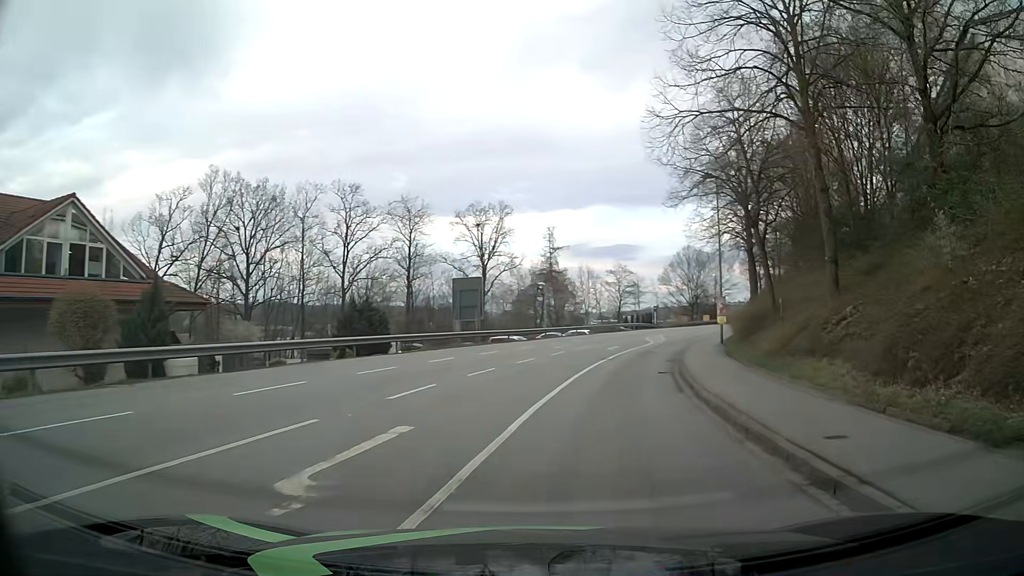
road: tertiary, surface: asphalt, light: Day
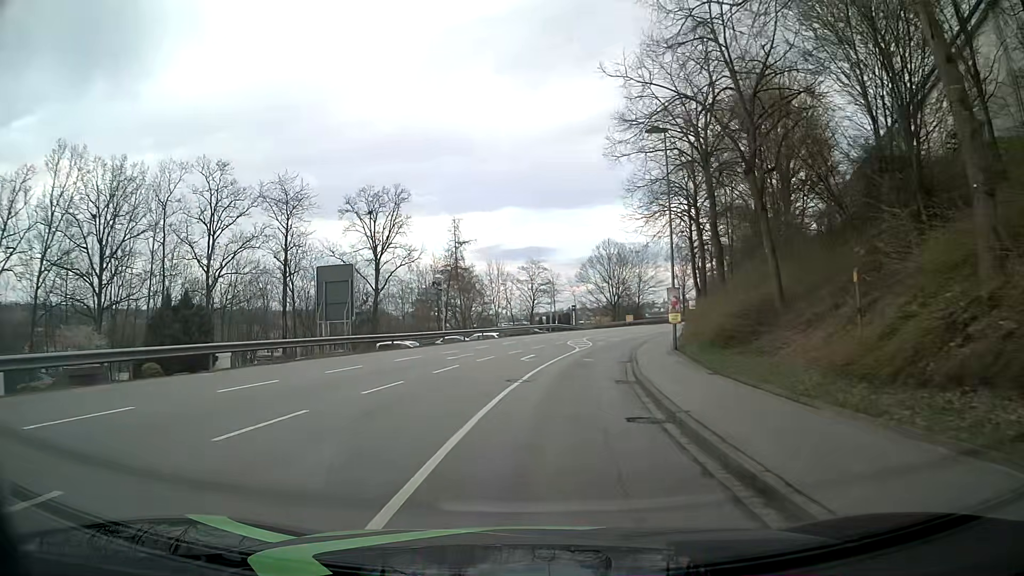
(+0.9, +10.6) m; +7°
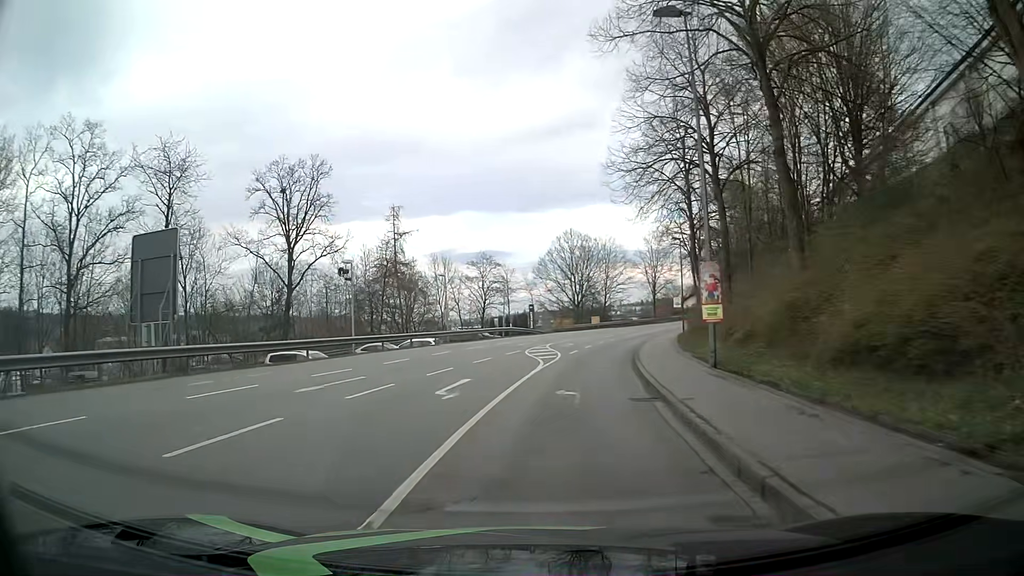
(+0.5, +13.1) m; +4°
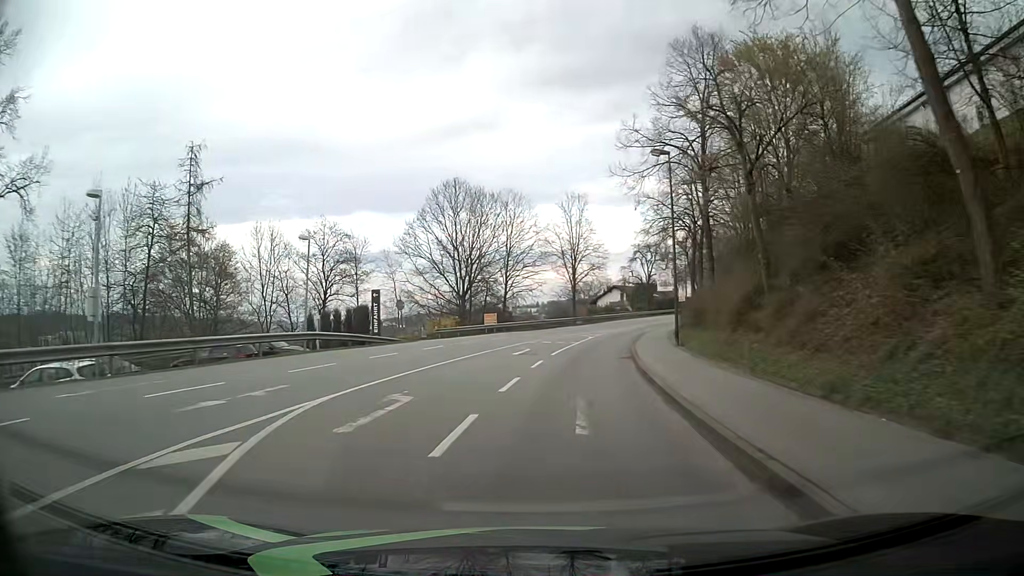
(+2.7, +30.1) m; +10°
